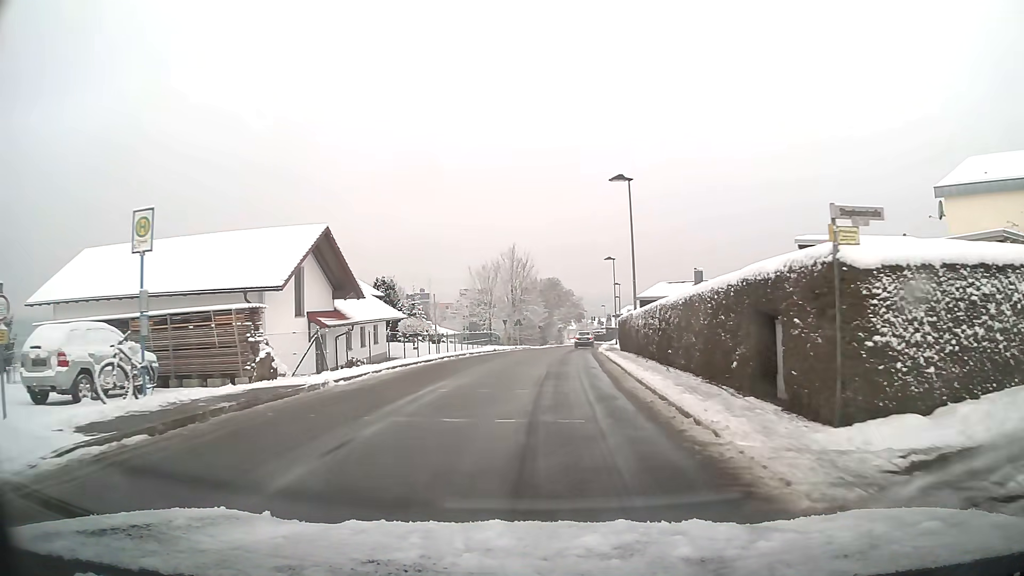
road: unclassified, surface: asphalt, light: Day
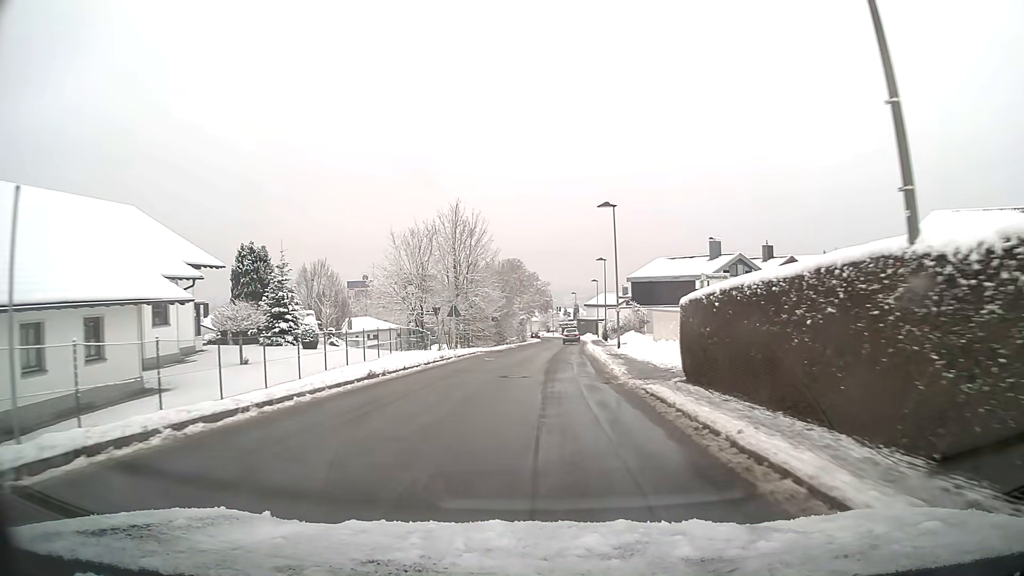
(+0.7, +25.4) m; +3°
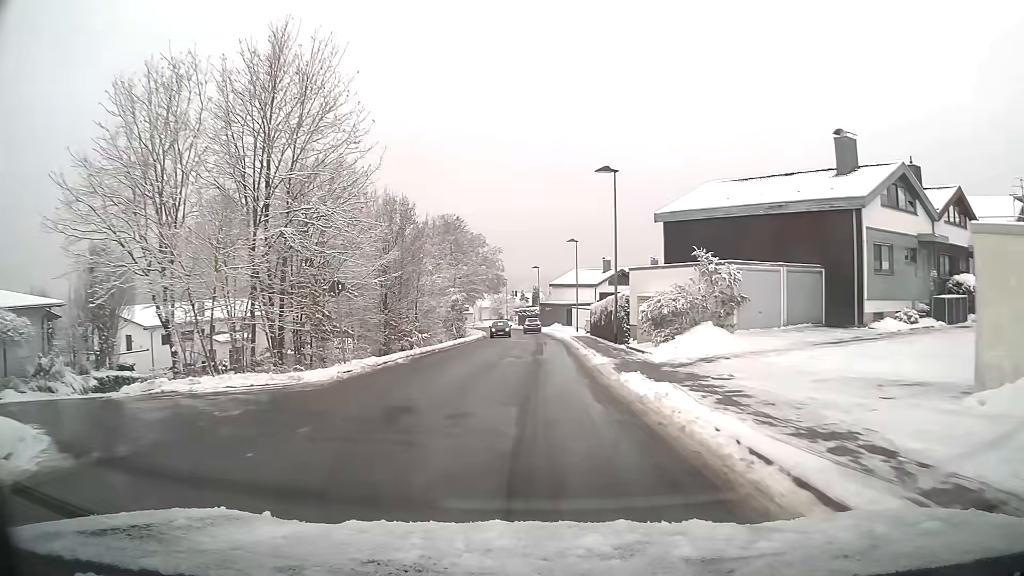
(+1.2, +35.4) m; +4°
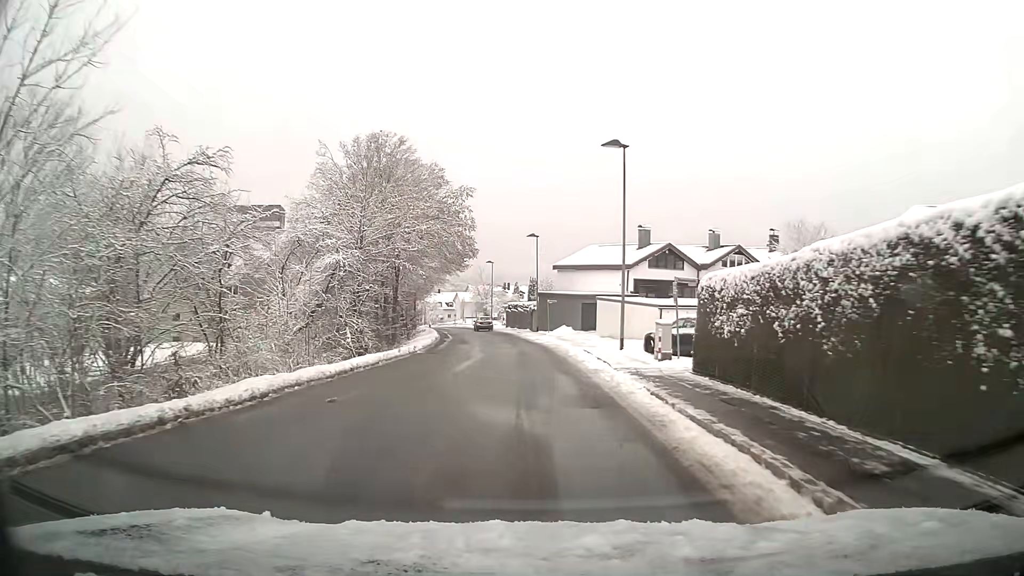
(+0.1, +33.7) m; 0°
(0, +10) (0, +20) (-1, +30) (-1, +40) (-2, +50) (-4, +60) (-5, +70) (-7, +80) (-9, +89) (-12, +99) m
